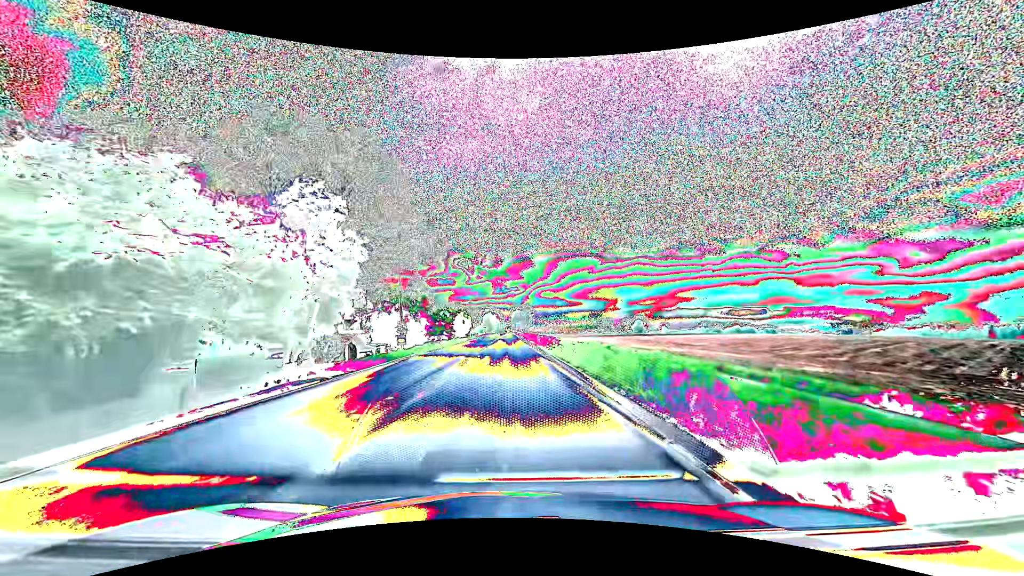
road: primary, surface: asphalt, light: Day
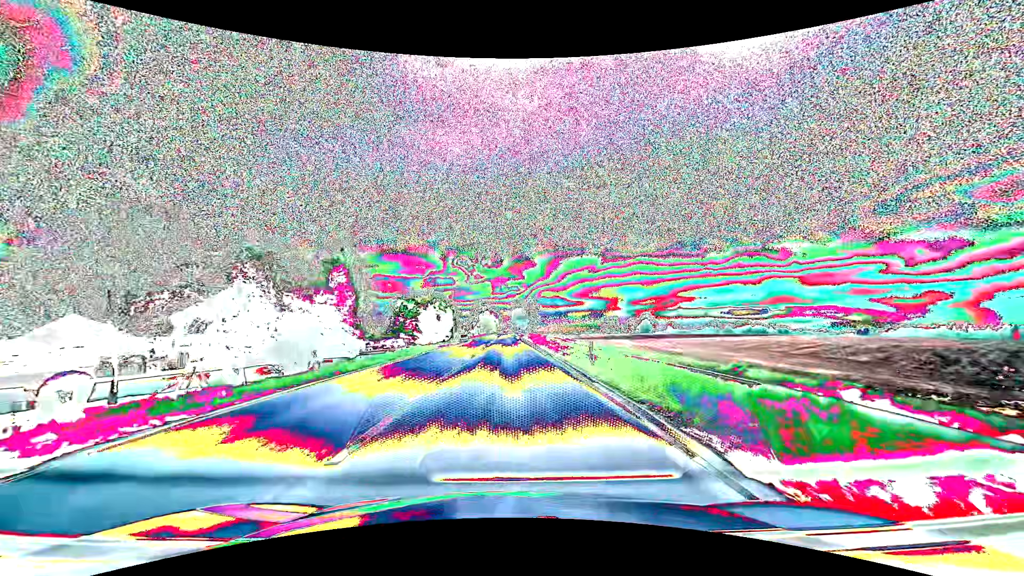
(0.0, +31.7) m; 0°
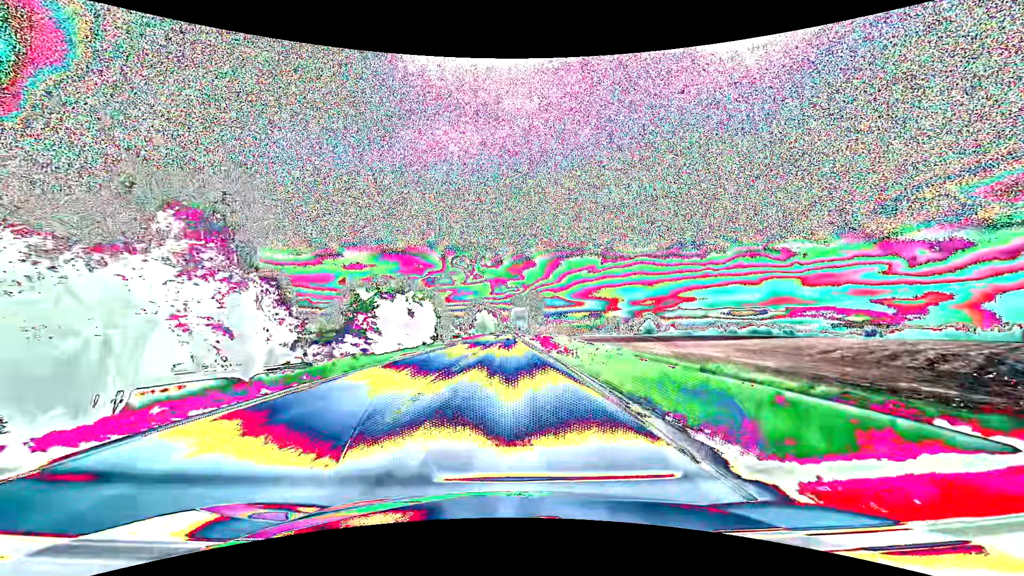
(0.0, +15.9) m; 0°
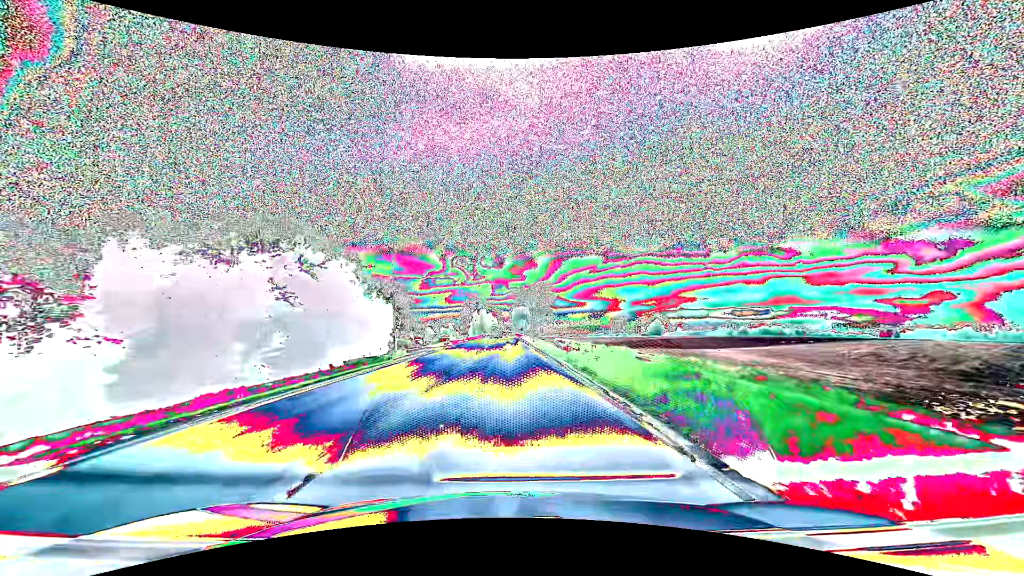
(0.0, +23.8) m; 0°
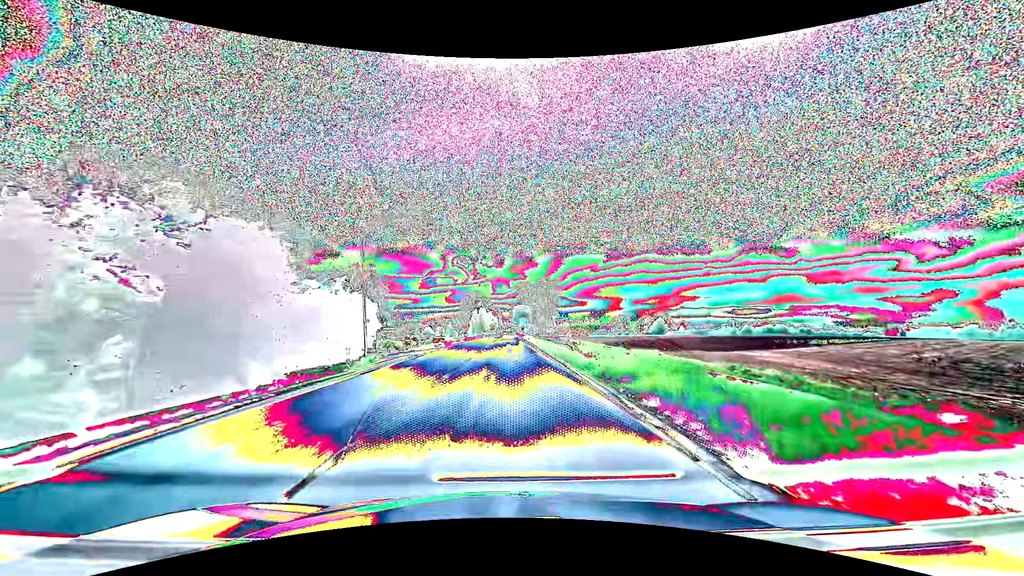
(0.0, +7.9) m; 0°
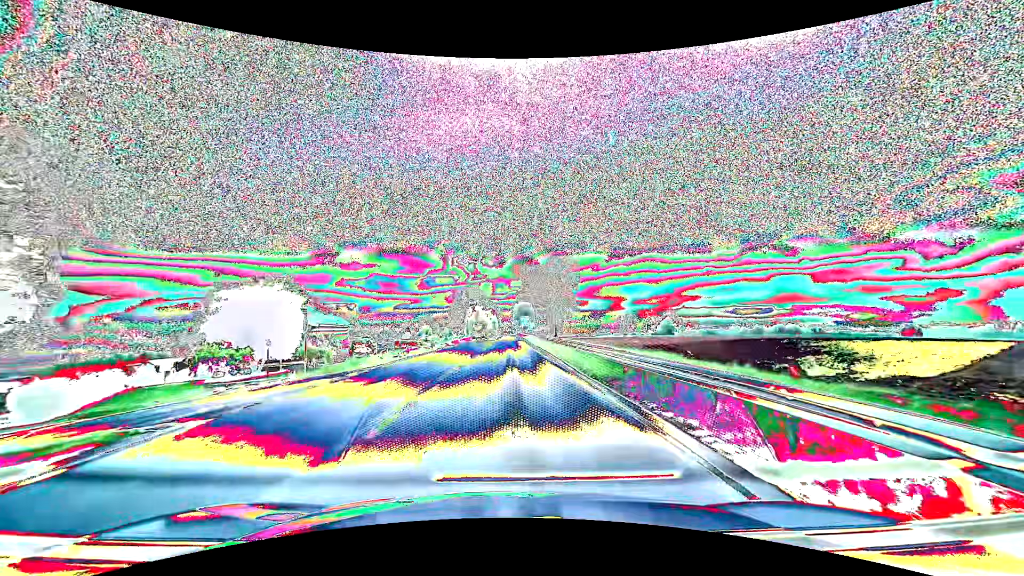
(0.0, +23.8) m; 0°
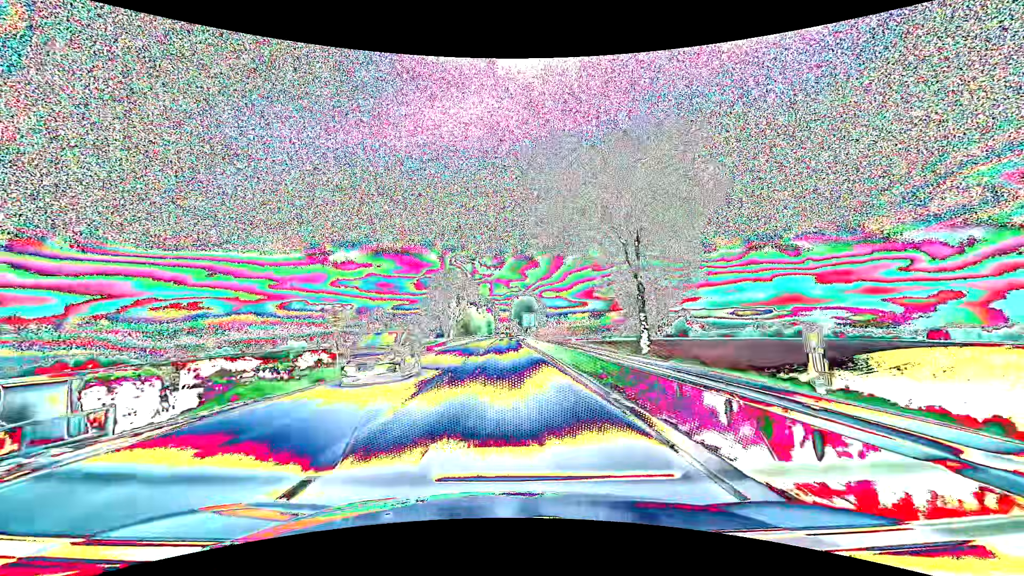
(0.0, +41.0) m; 0°
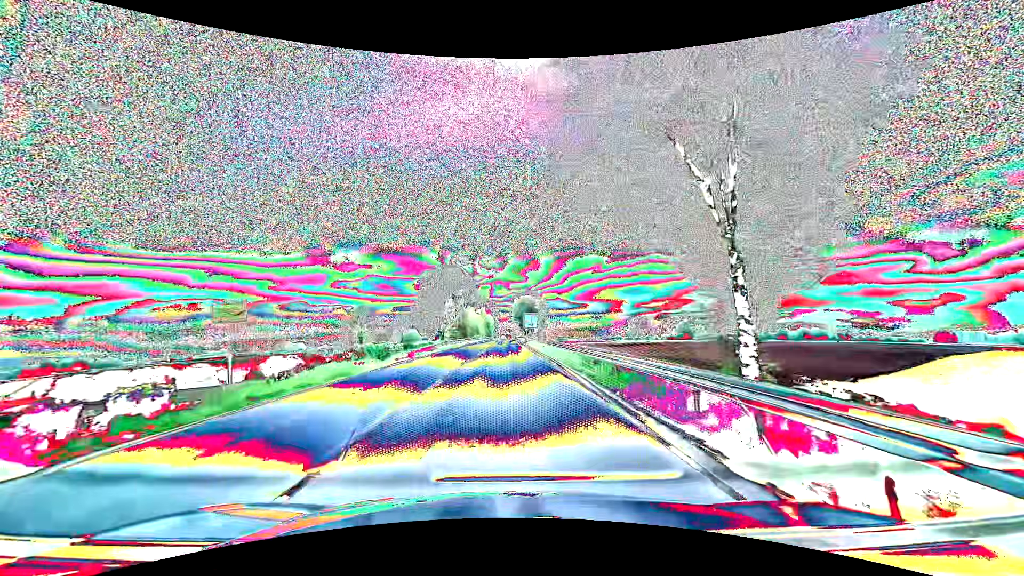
(0.0, +9.0) m; 0°
(0, +10) (0, +20) (0, +30) (0, +40) (0, +50) (0, +60) (0, +70) (0, +80) (0, +90) (0, +100) m
